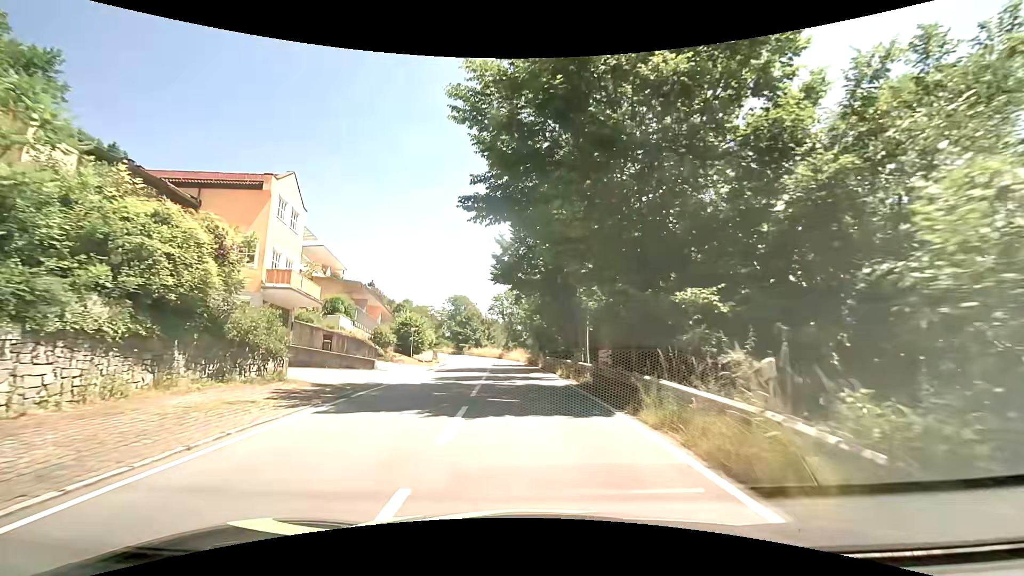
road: tertiary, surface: asphalt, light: Day
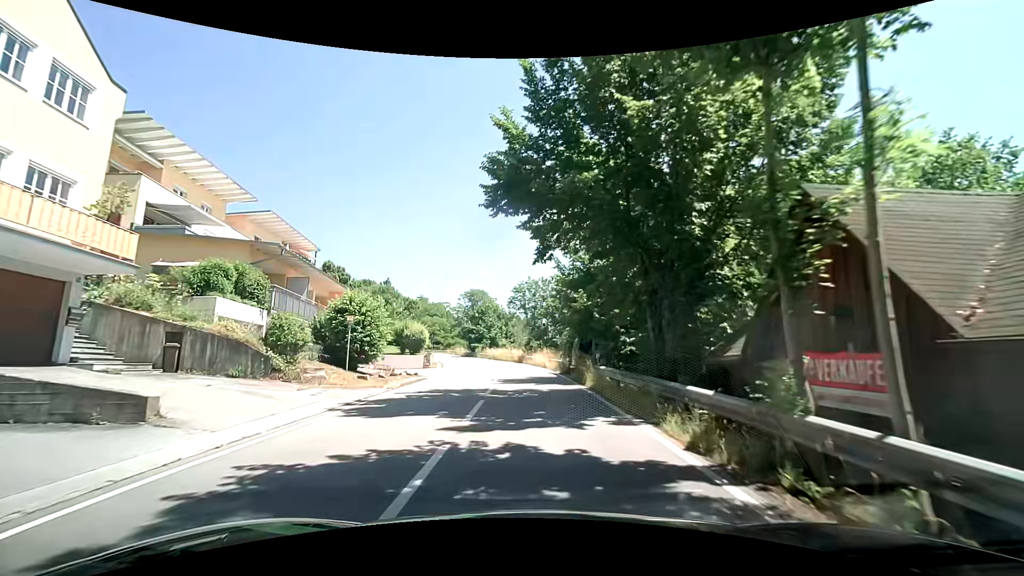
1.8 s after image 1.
(-0.6, +15.7) m; -4°
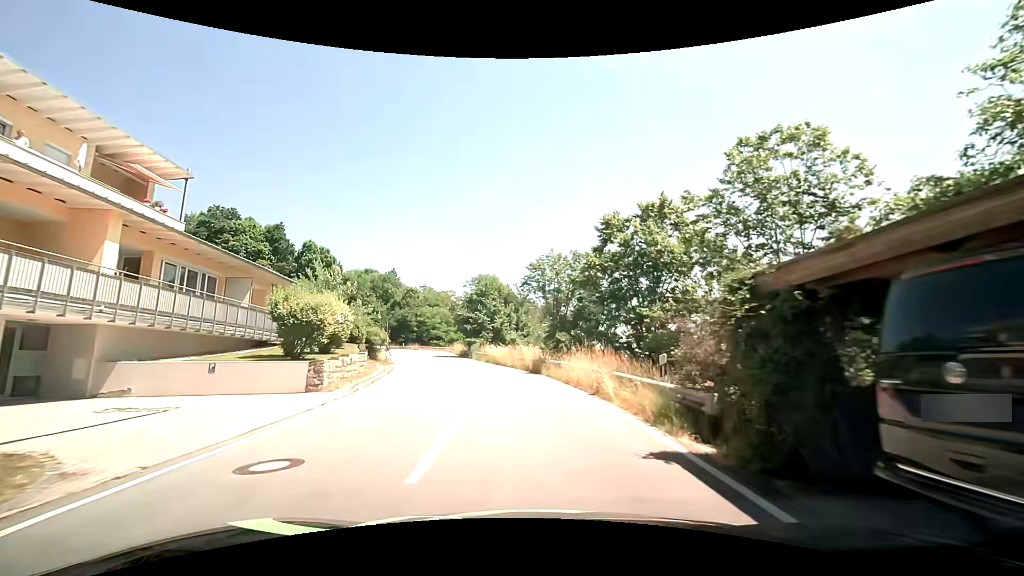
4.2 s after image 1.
(0.0, +22.0) m; -1°
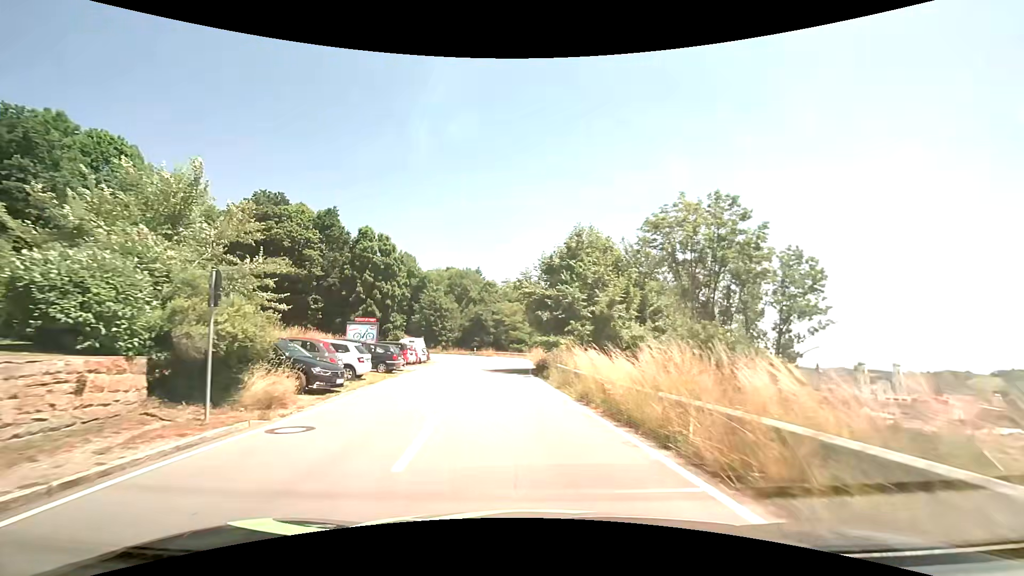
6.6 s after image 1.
(-1.5, +23.6) m; -10°
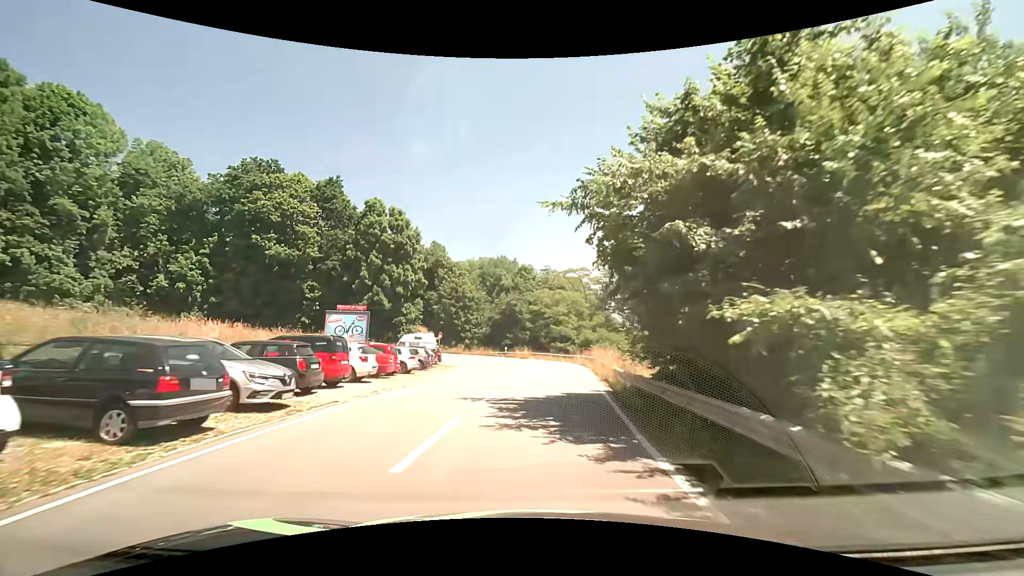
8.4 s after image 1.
(-1.0, +18.1) m; -5°
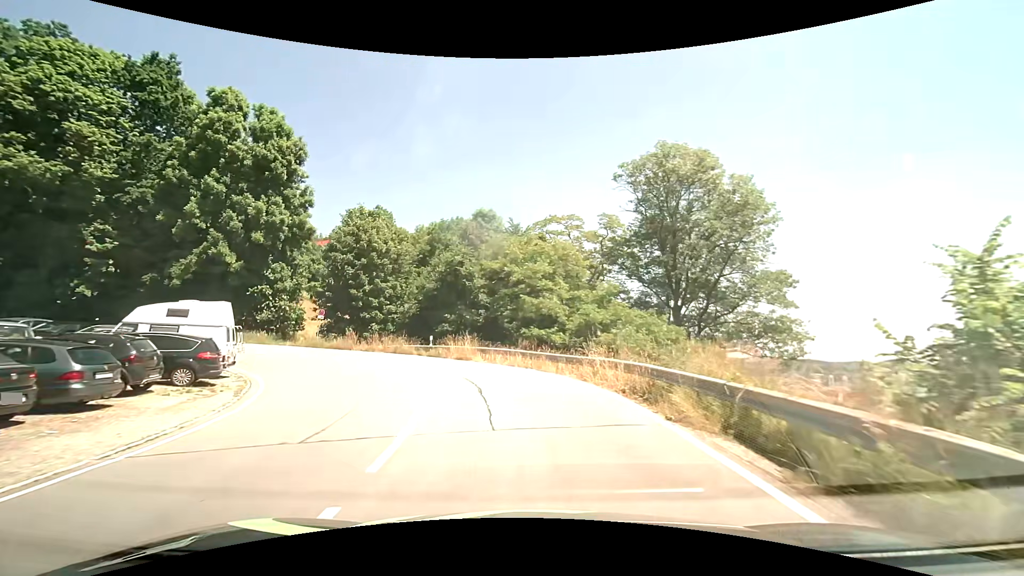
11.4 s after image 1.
(+1.1, +28.8) m; +3°
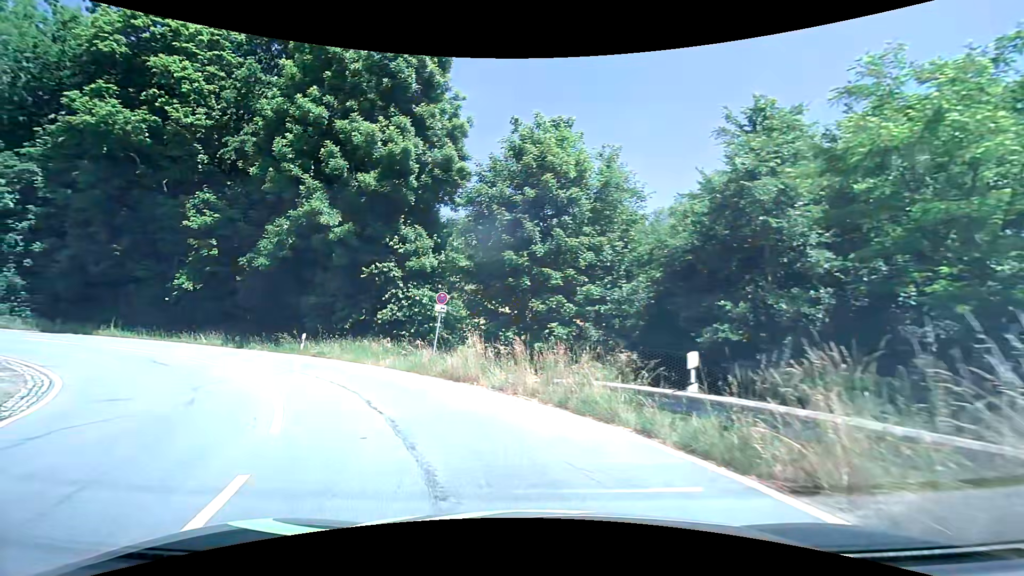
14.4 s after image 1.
(-3.5, +21.7) m; -28°
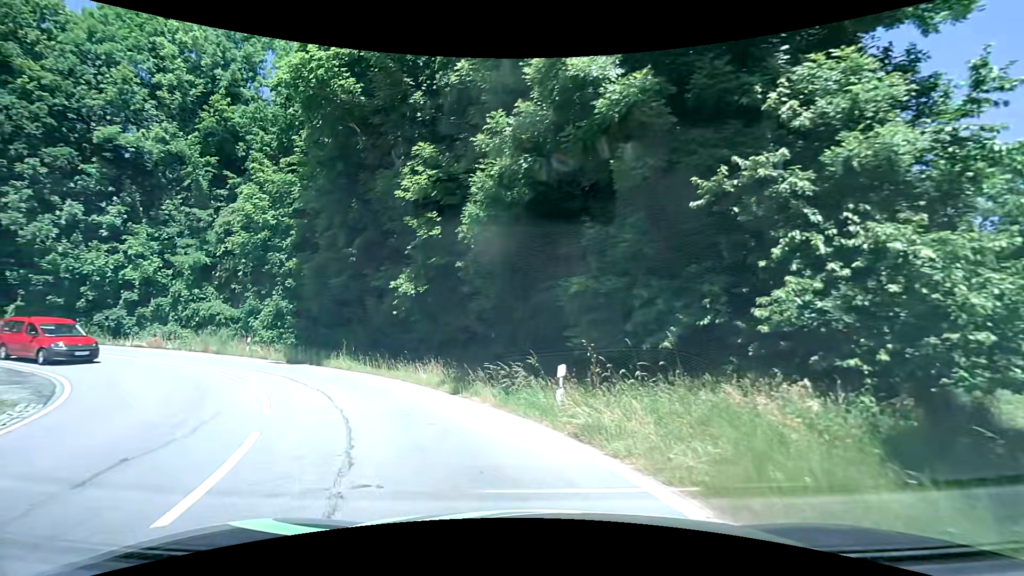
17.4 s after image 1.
(-4.6, +15.5) m; -35°
(-2, +10) (-7, +19) (-14, +26) (-23, +30) (-33, +30) (-42, +27) (-51, +22) (-58, +15) (-65, +8) (-72, +1) m
